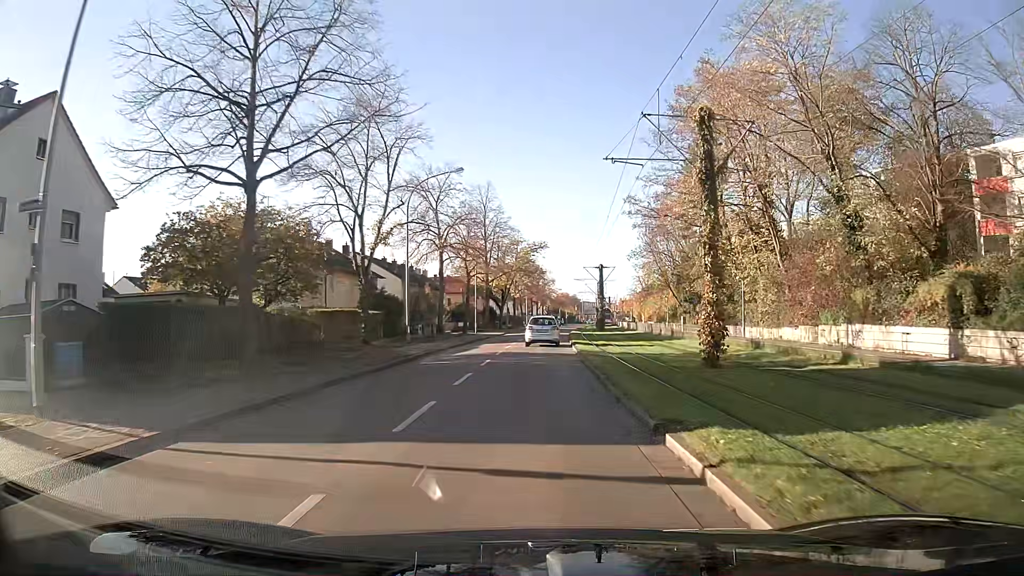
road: tertiary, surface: asphalt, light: Day
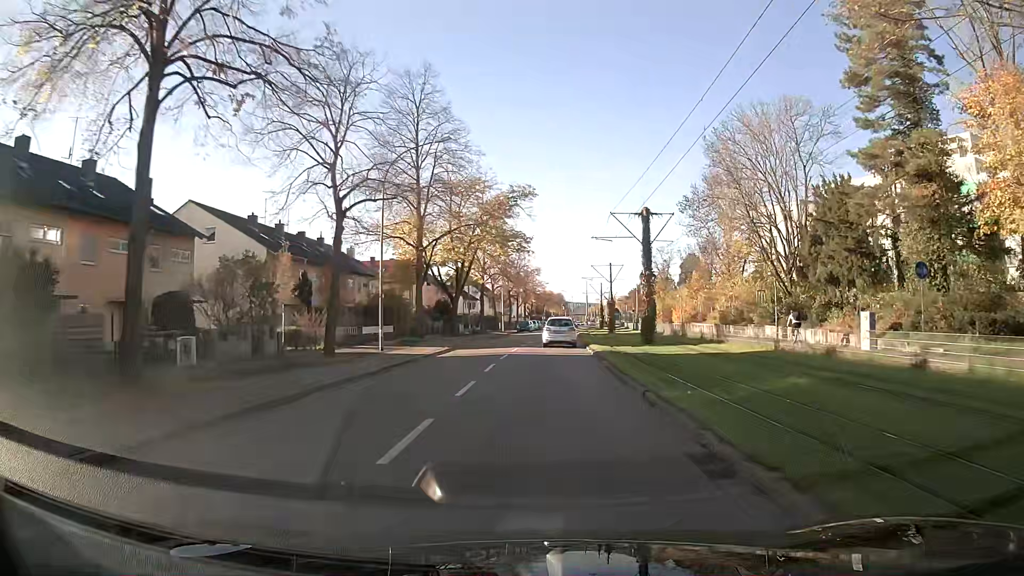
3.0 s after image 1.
(+0.4, +37.3) m; +2°
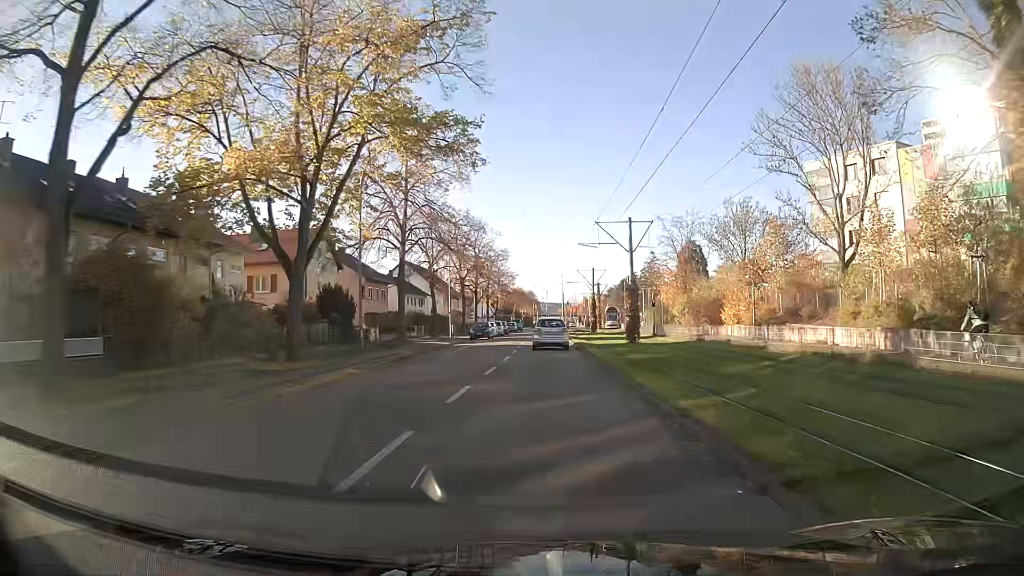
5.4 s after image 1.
(+0.7, +30.5) m; +2°
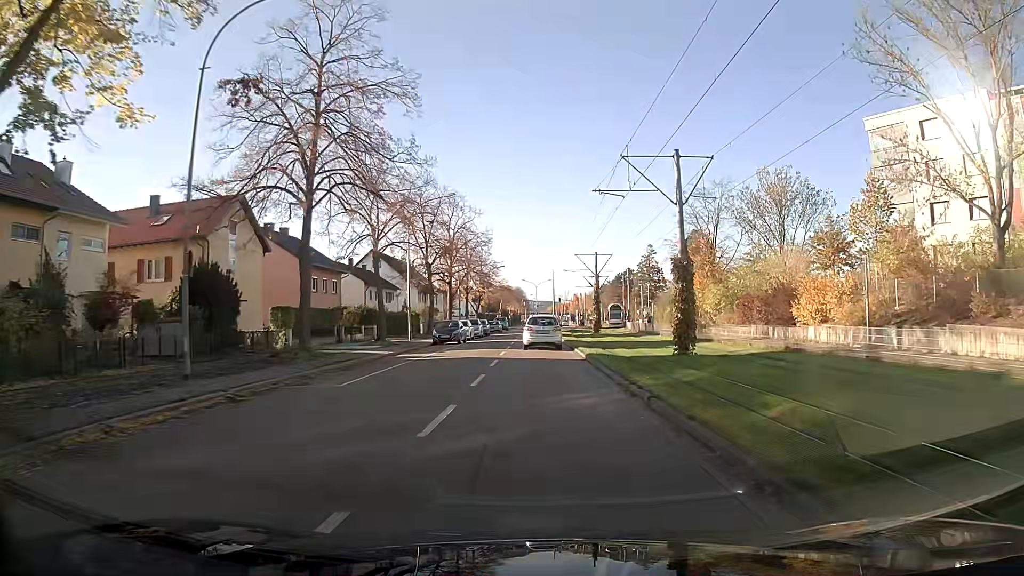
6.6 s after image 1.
(+0.1, +15.3) m; +1°
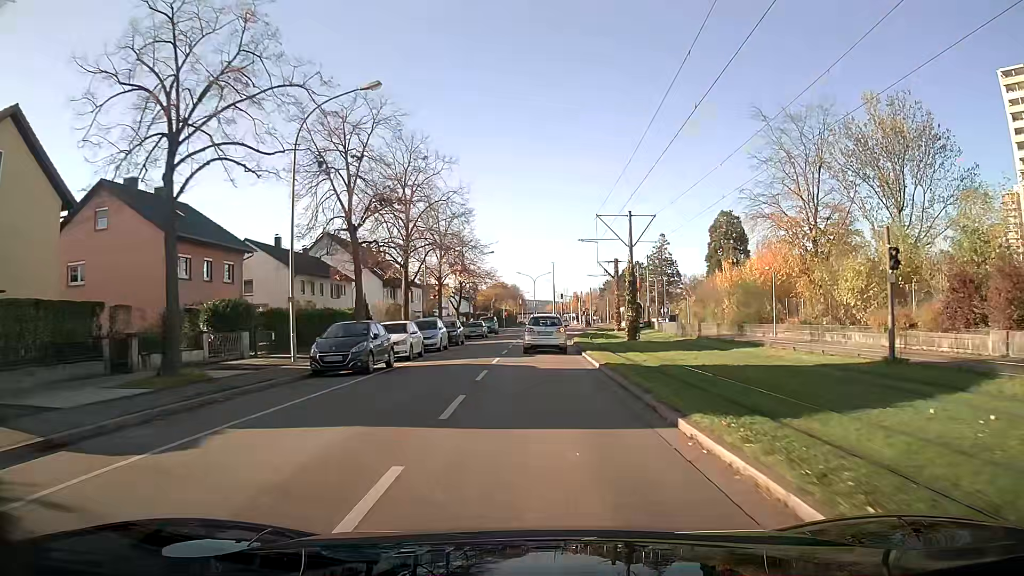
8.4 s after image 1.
(0.0, +22.0) m; 0°
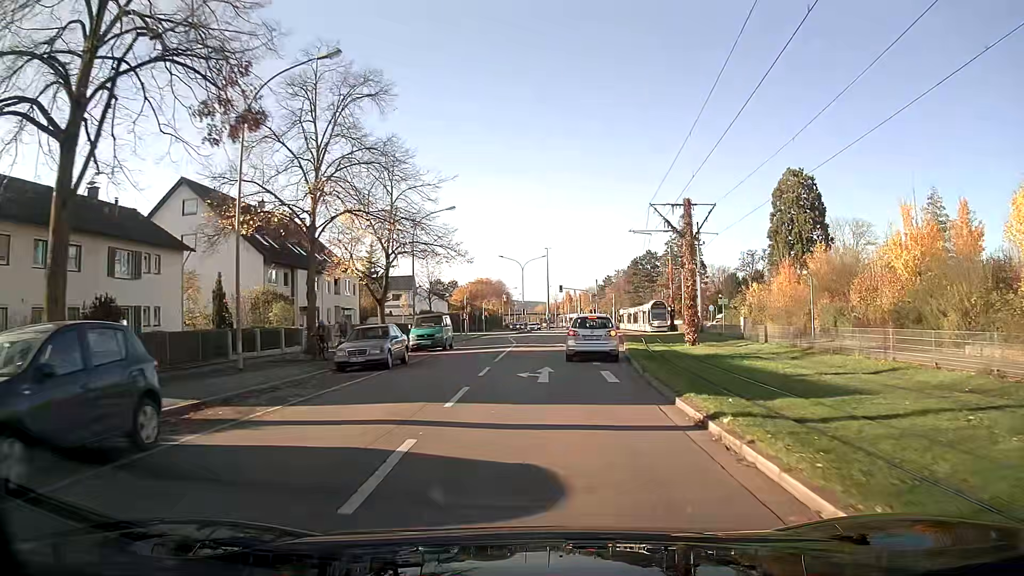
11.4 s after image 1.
(+0.2, +33.6) m; +1°
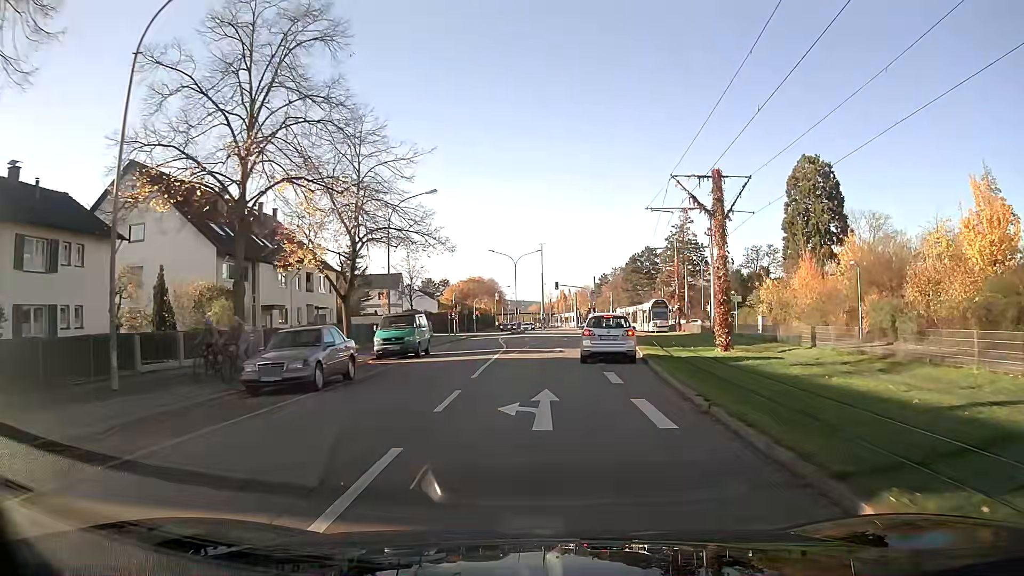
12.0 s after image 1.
(0.0, +6.5) m; +1°
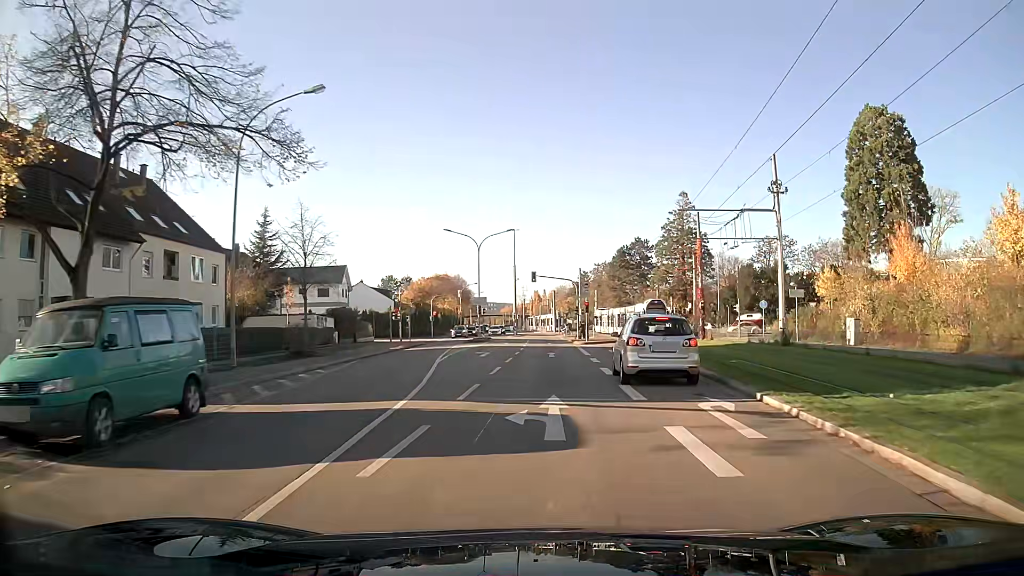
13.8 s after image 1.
(+0.4, +20.4) m; +2°
